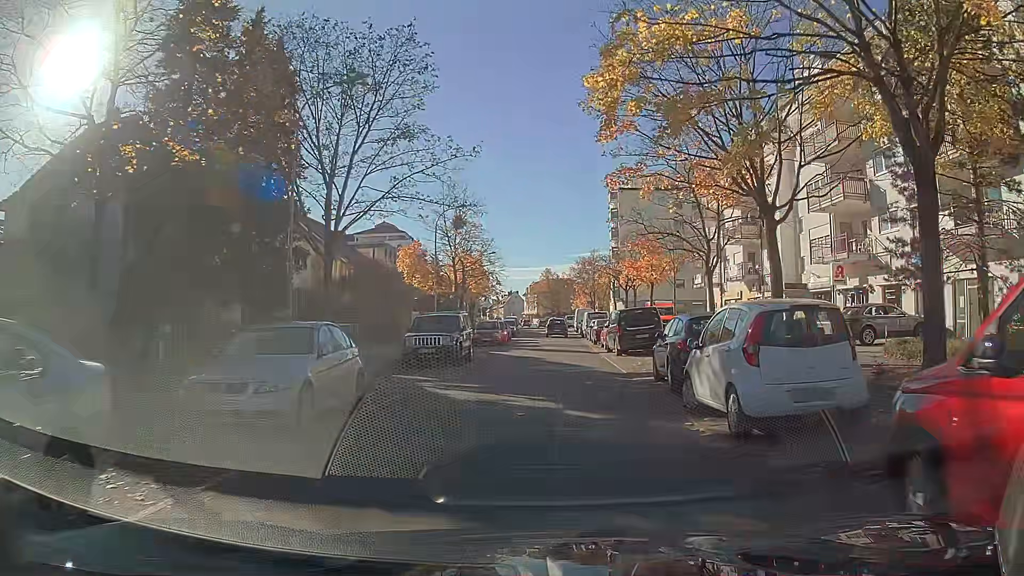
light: Day
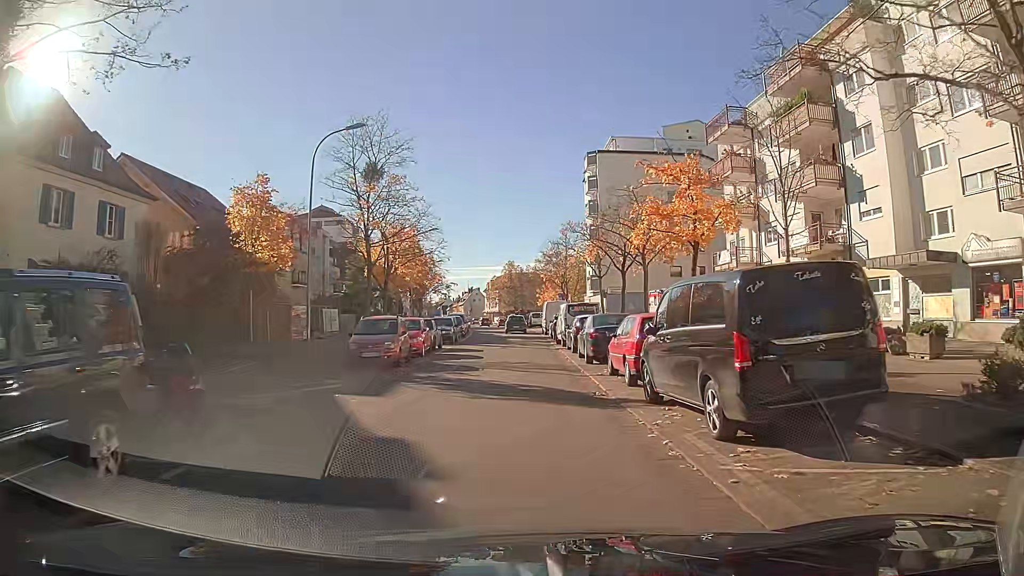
(+0.8, +19.5) m; +2°
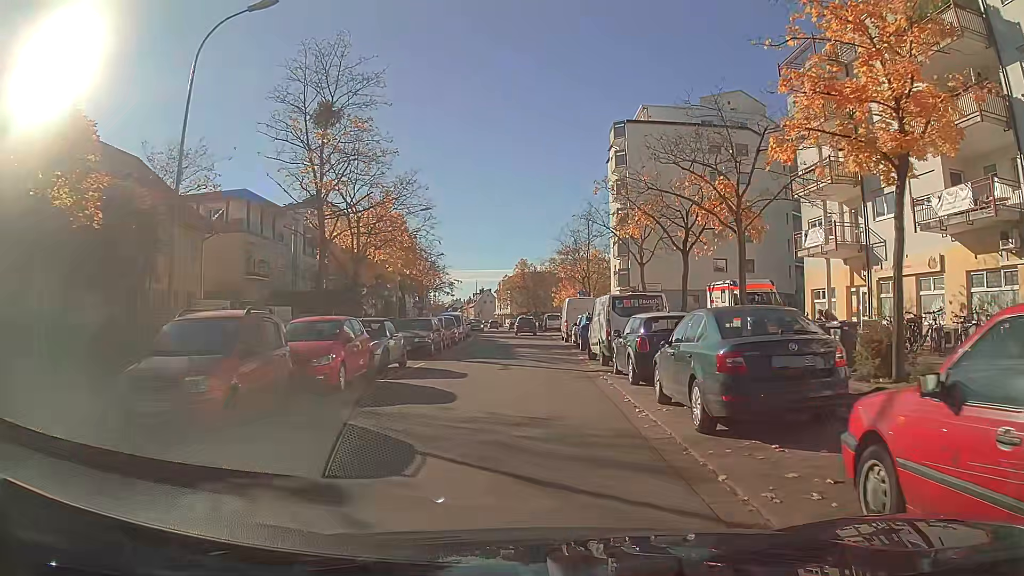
(-0.1, +12.0) m; -1°
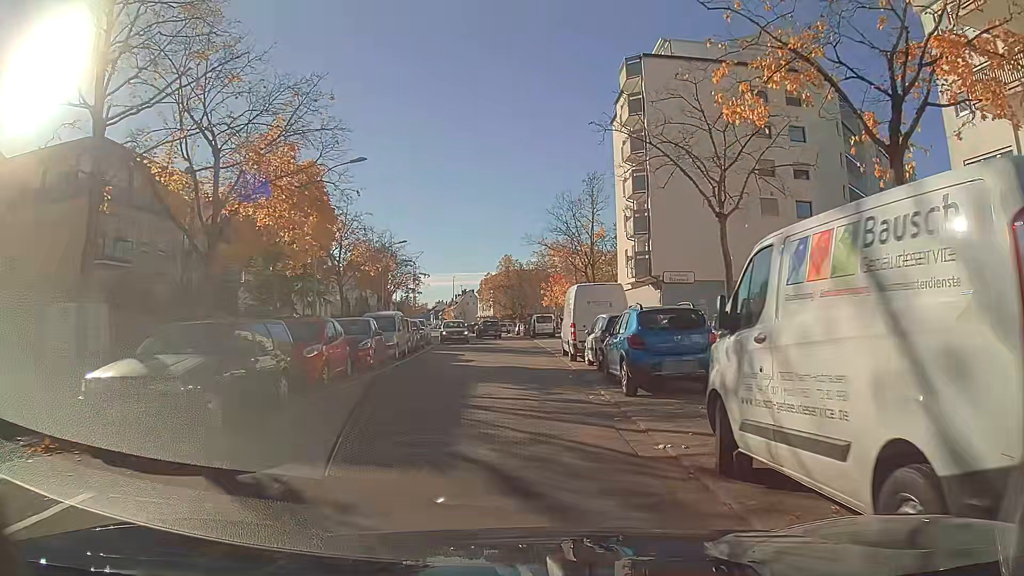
(+0.1, +16.1) m; +1°
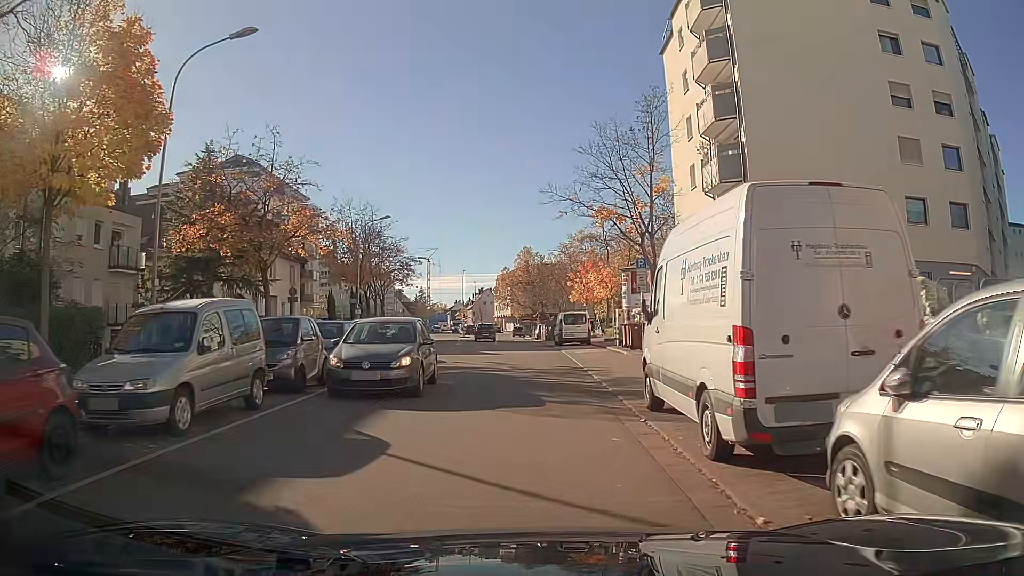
(-0.3, +16.1) m; -2°
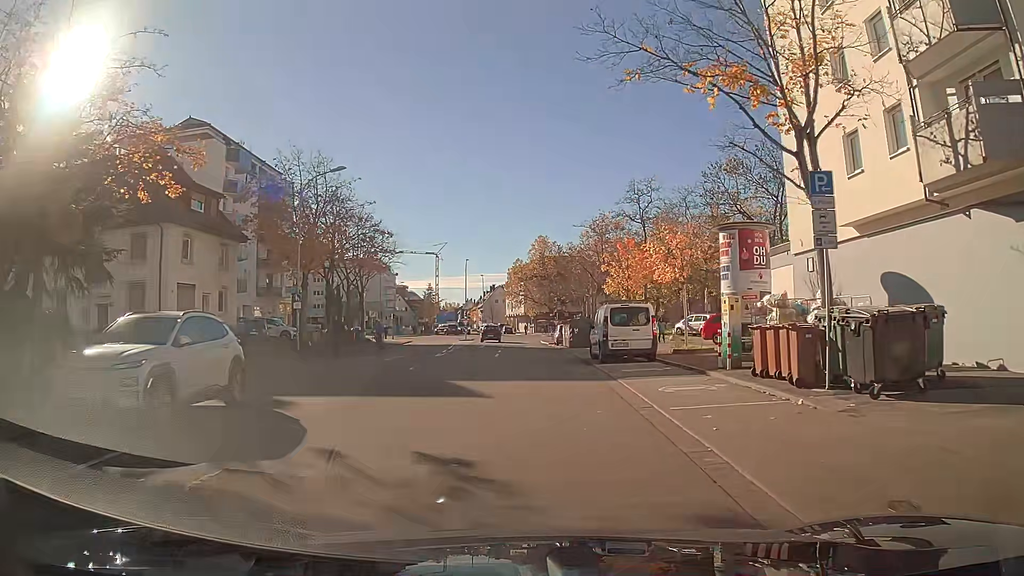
(-0.2, +16.0) m; -1°
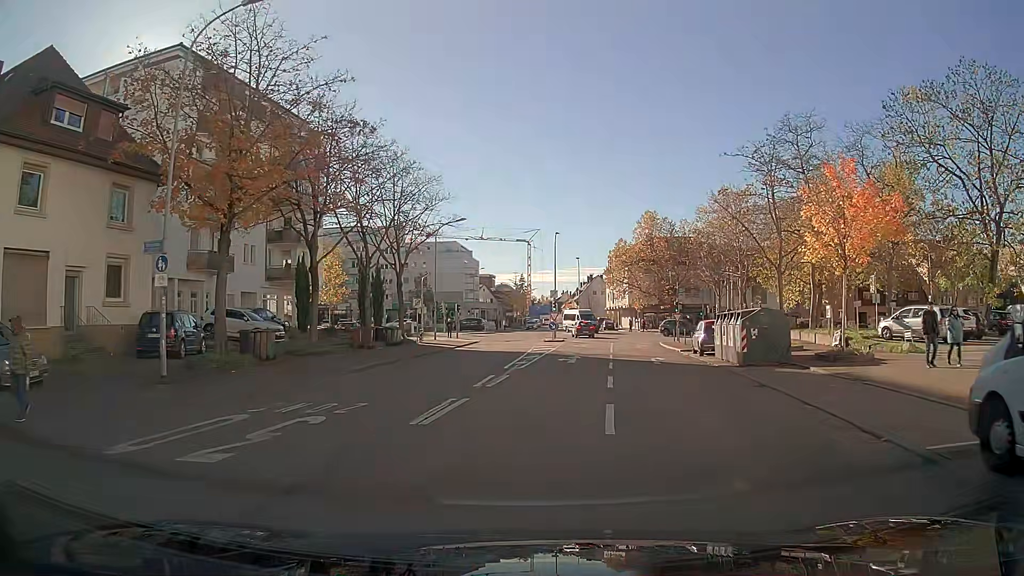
(-1.1, +19.5) m; -8°
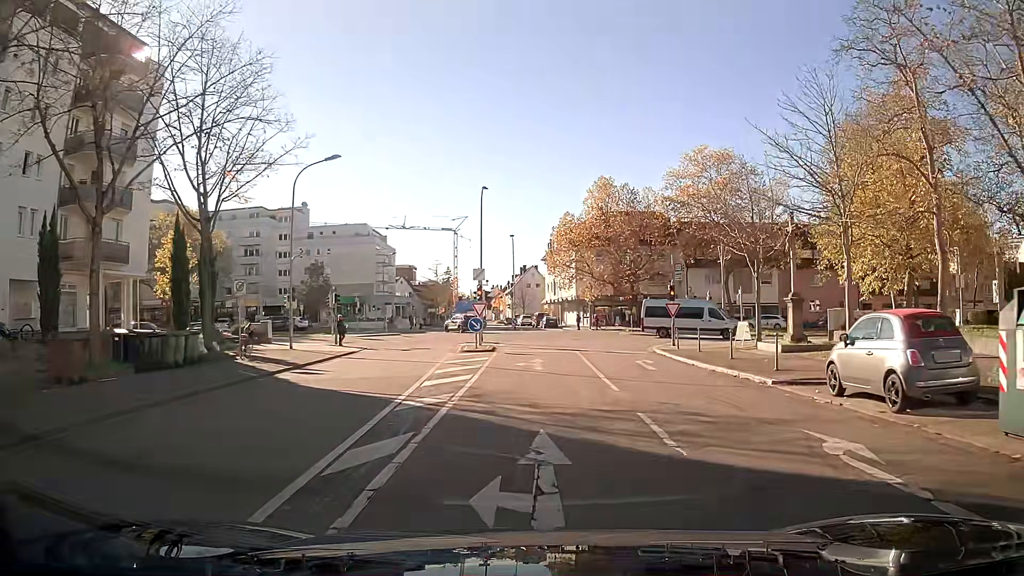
(+1.0, +19.4) m; +6°
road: residential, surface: asphalt
(0, +10) (0, +20) (0, +30) (-1, +40) (-2, +50) (-7, +59) (-15, +63) (-25, +64) (-35, +64) (-45, +65) m
